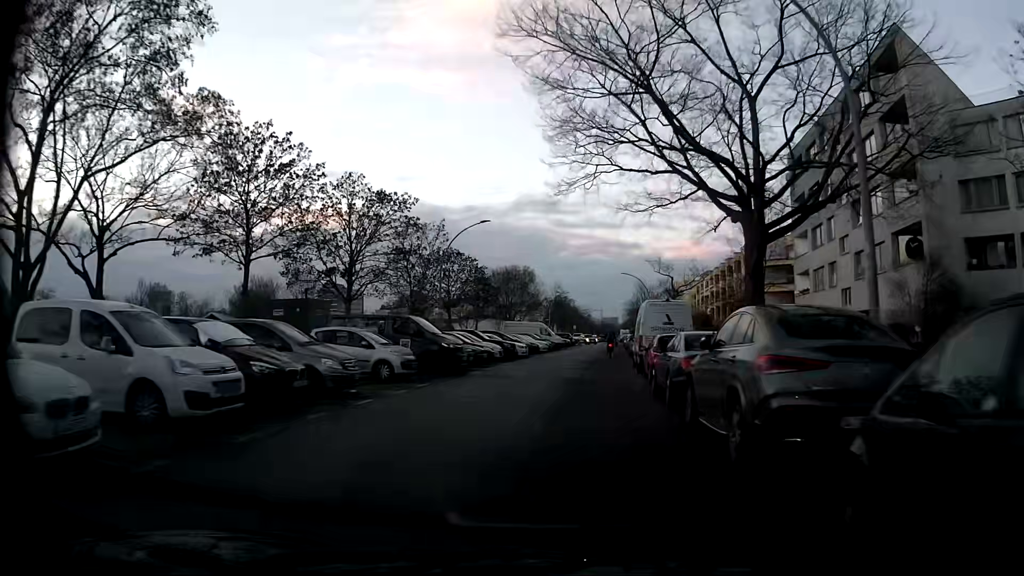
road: residential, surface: asphalt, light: Day
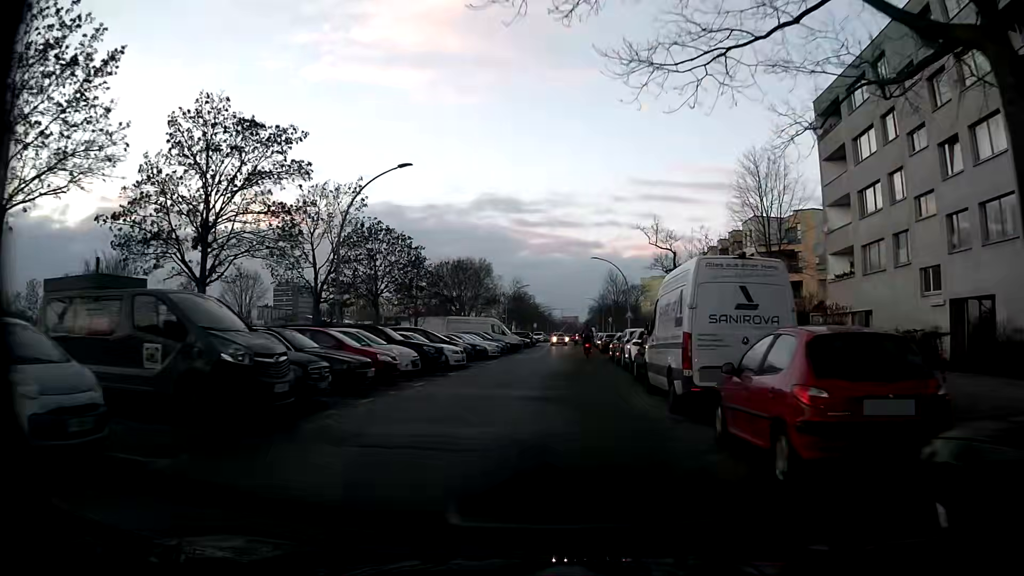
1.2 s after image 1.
(+0.4, +13.2) m; +3°
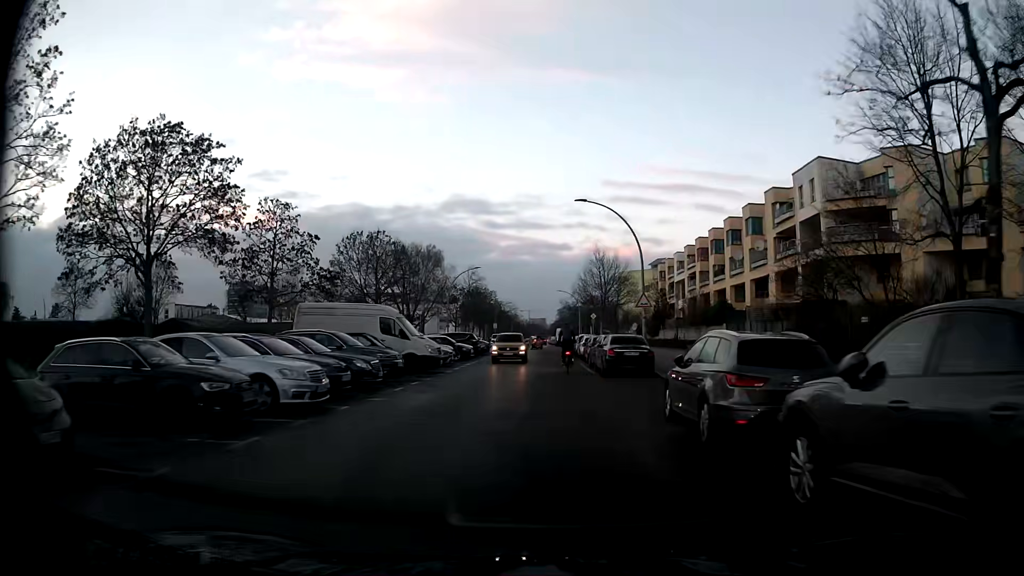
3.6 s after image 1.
(+0.9, +25.5) m; +2°
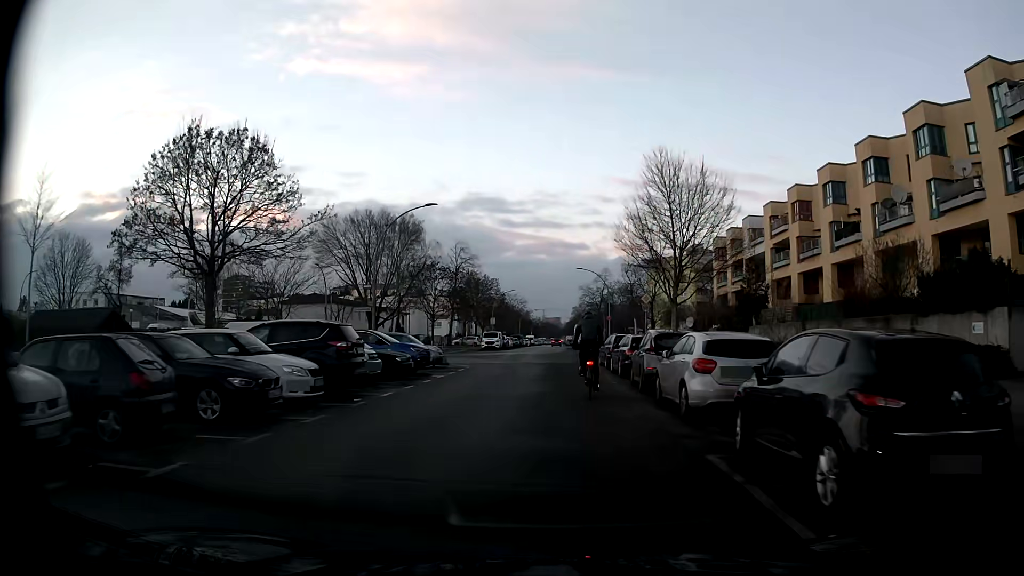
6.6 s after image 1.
(+0.5, +29.9) m; 0°
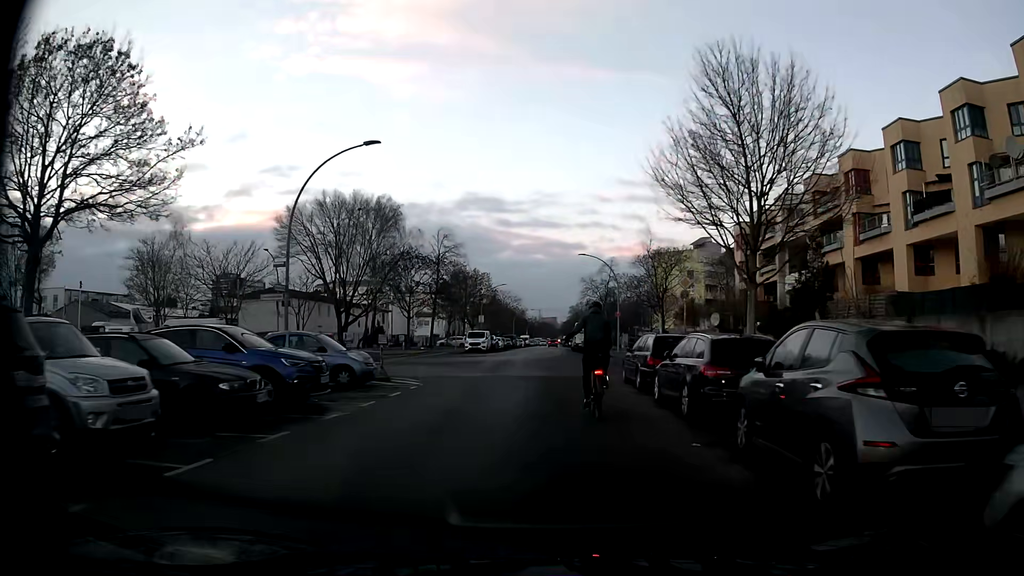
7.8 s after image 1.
(-0.1, +11.1) m; 0°
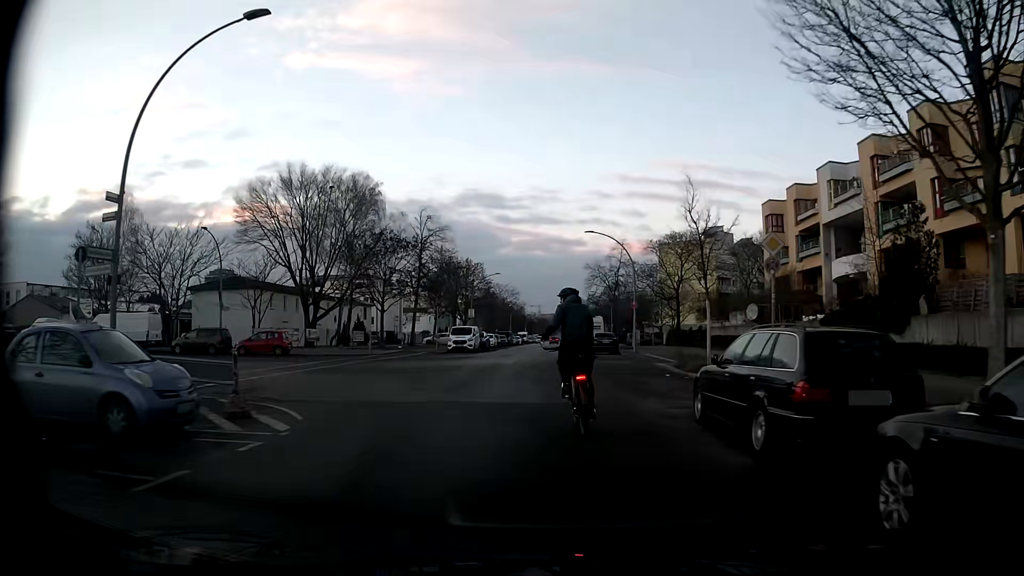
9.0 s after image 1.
(0.0, +9.9) m; 0°
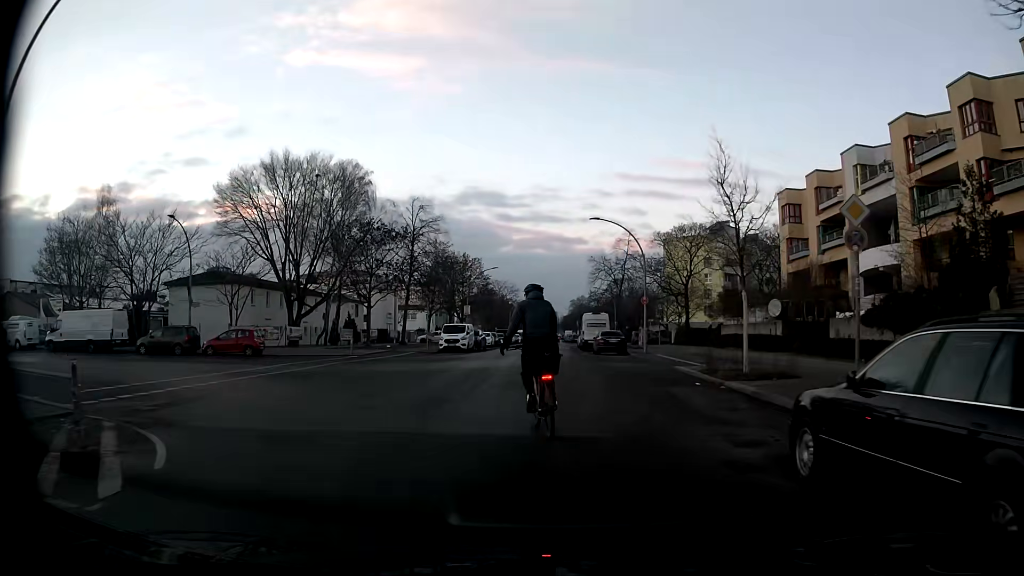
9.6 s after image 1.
(0.0, +4.2) m; 0°
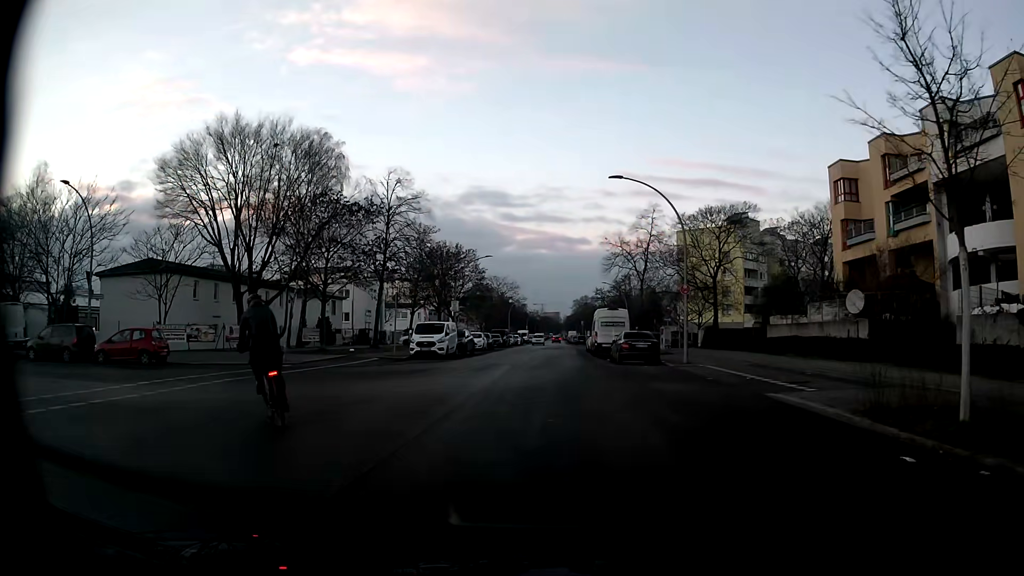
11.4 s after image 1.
(-0.1, +10.5) m; 0°
